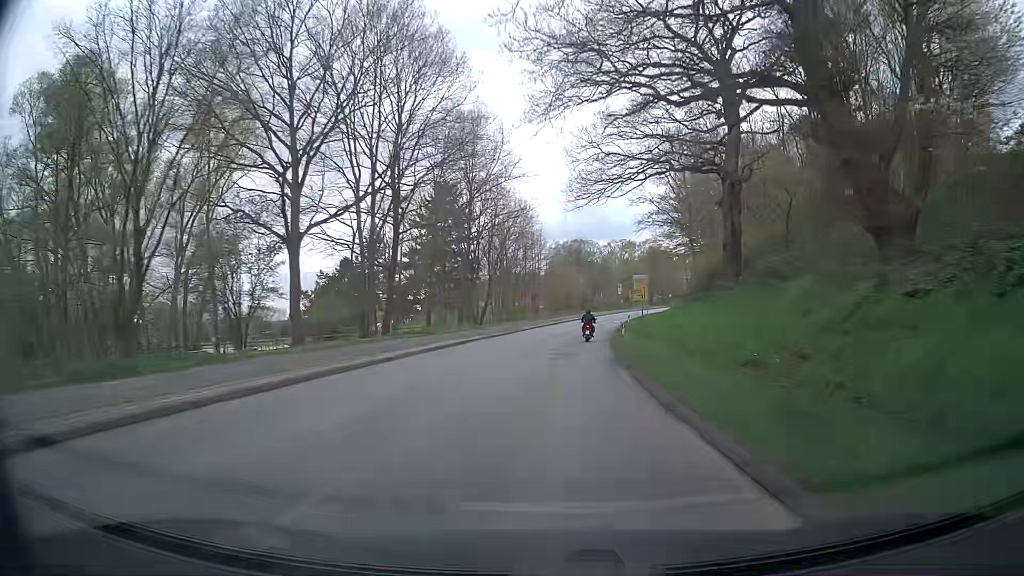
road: secondary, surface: asphalt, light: Day
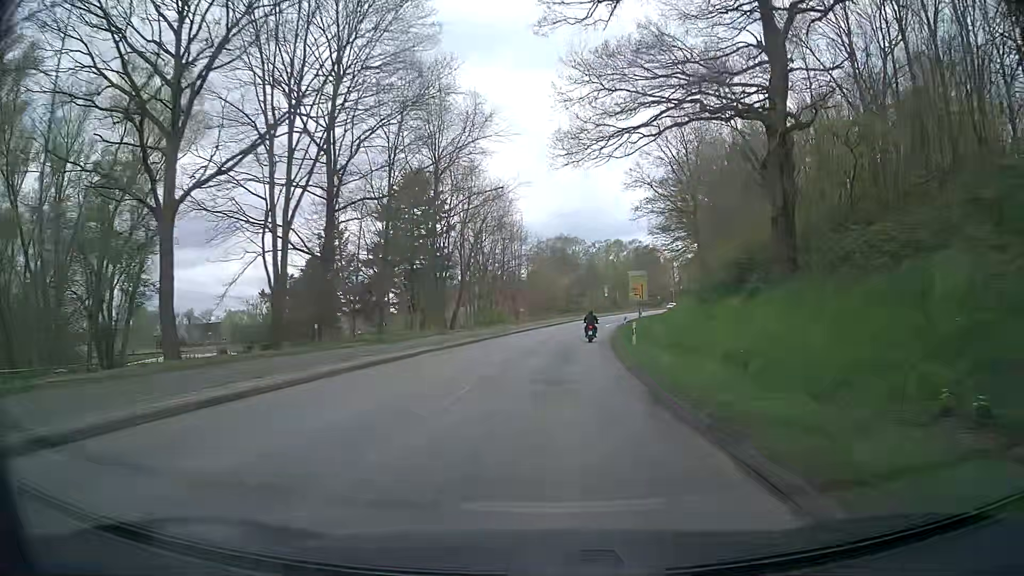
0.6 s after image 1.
(+0.2, +10.3) m; +1°
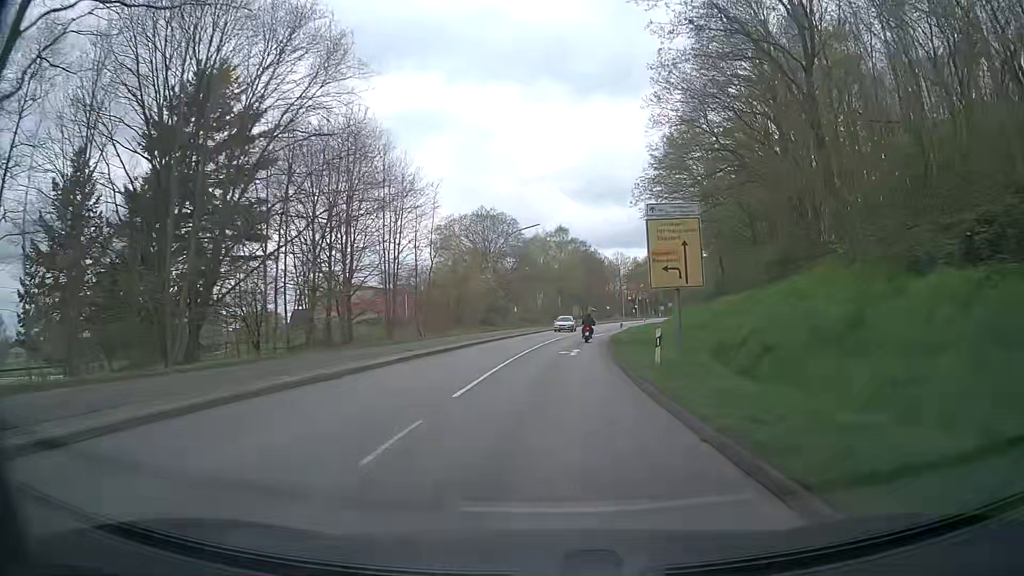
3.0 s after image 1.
(+2.3, +39.6) m; +6°
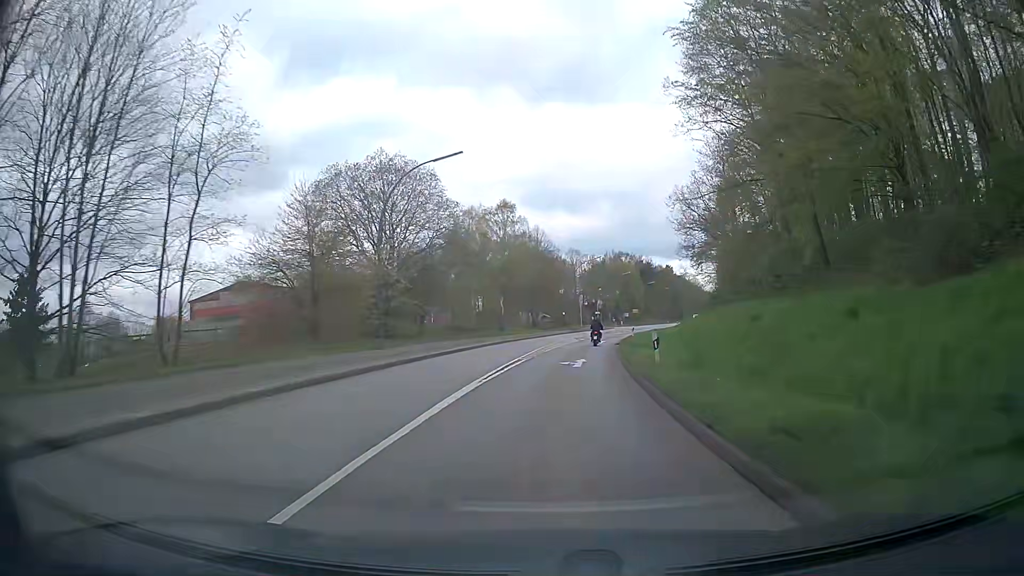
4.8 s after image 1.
(+1.3, +29.7) m; +5°
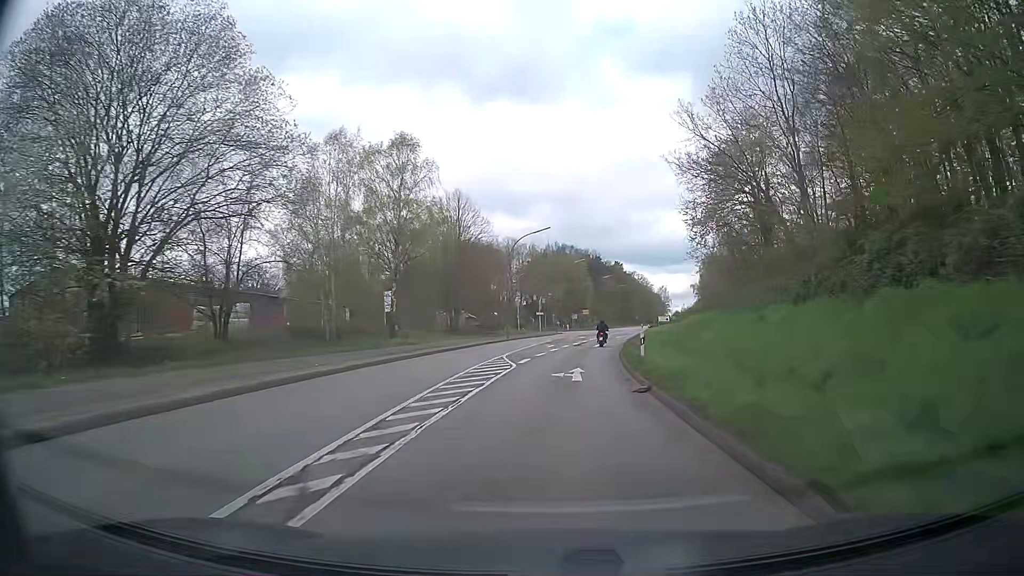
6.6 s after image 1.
(+1.3, +30.2) m; +5°
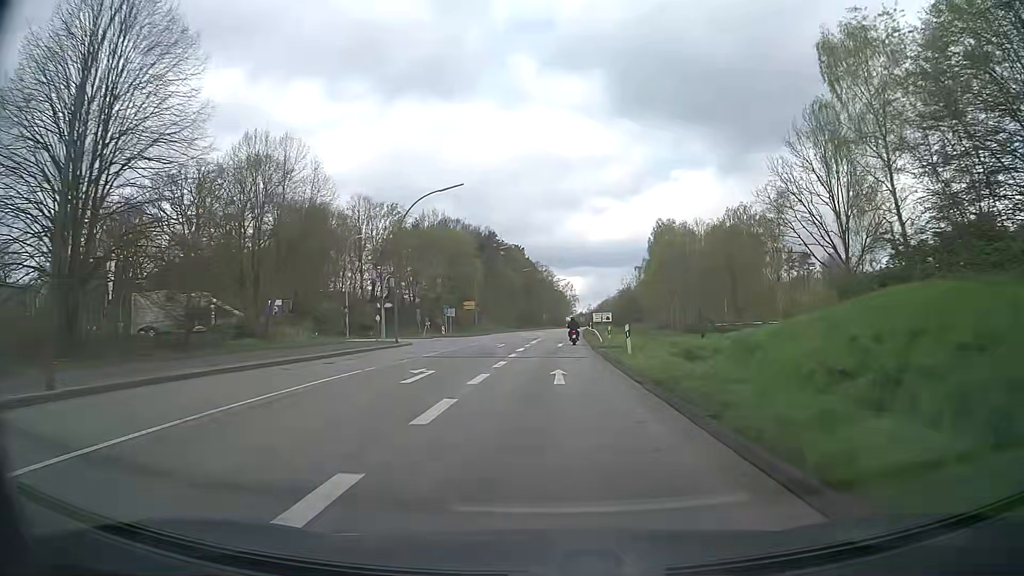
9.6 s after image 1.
(+4.3, +50.8) m; +9°
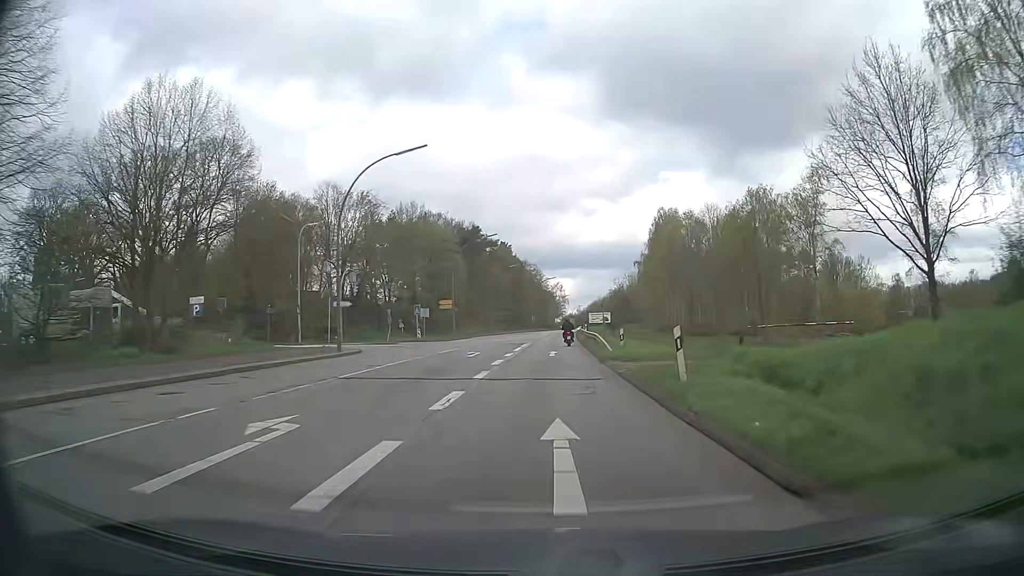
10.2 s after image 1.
(+0.1, +10.1) m; +1°
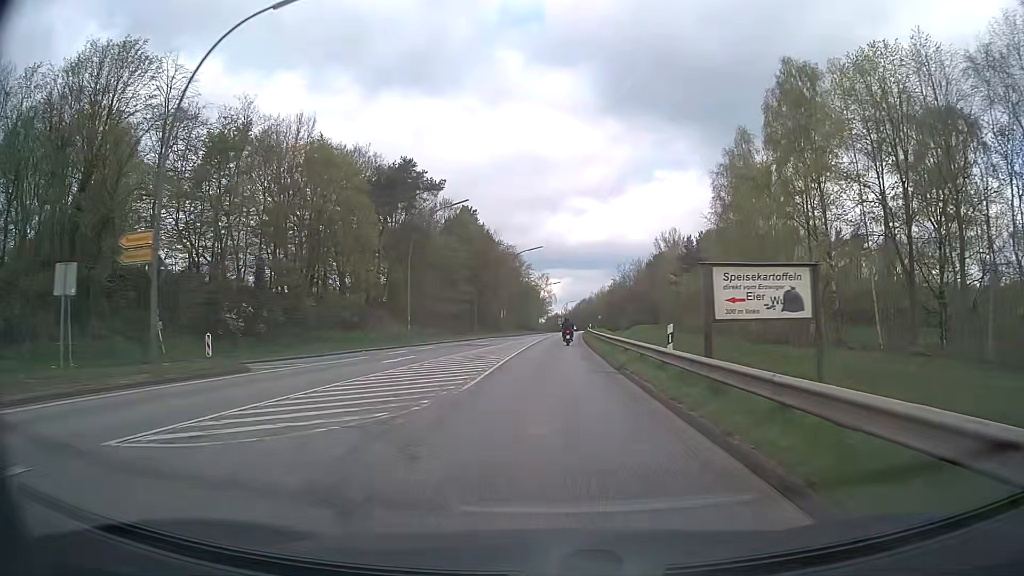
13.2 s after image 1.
(+1.1, +50.0) m; +2°
(0, +10) (0, +20) (0, +30) (+1, +40) (+1, +50) (+1, +60) (+2, +70) (+3, +80) (+4, +90) (+4, +100) m
